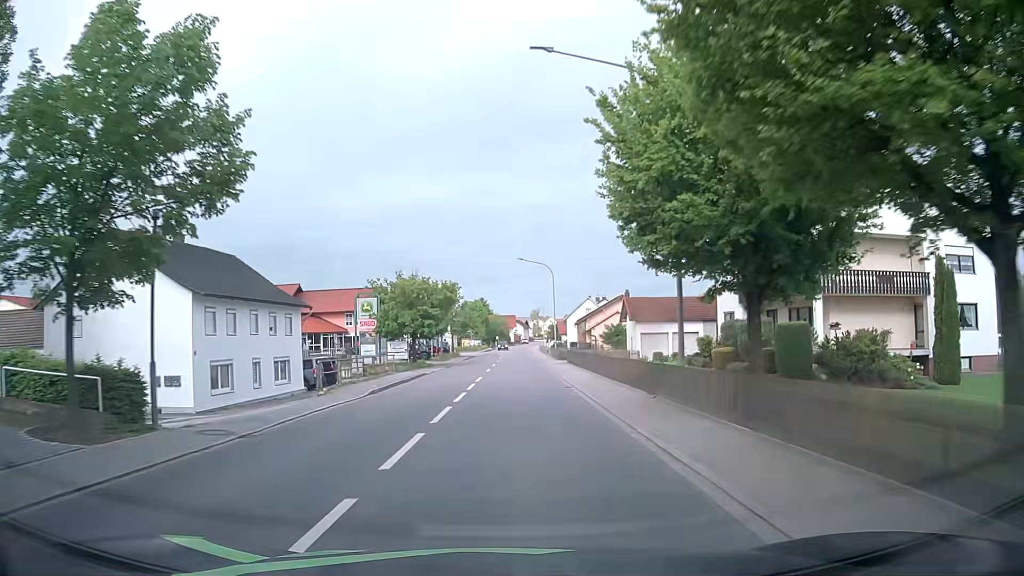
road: primary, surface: asphalt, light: Day
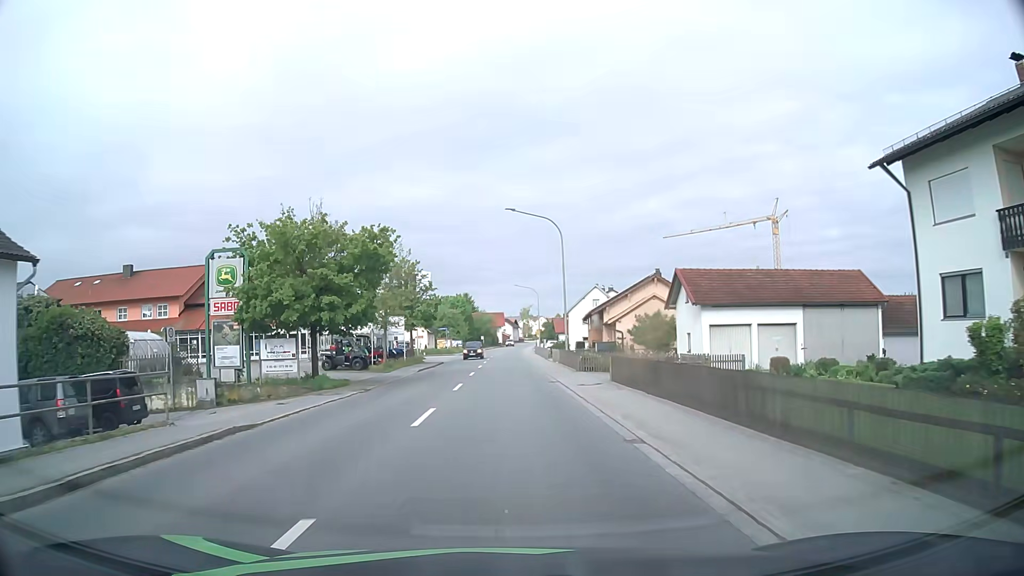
(+0.5, +23.5) m; +1°
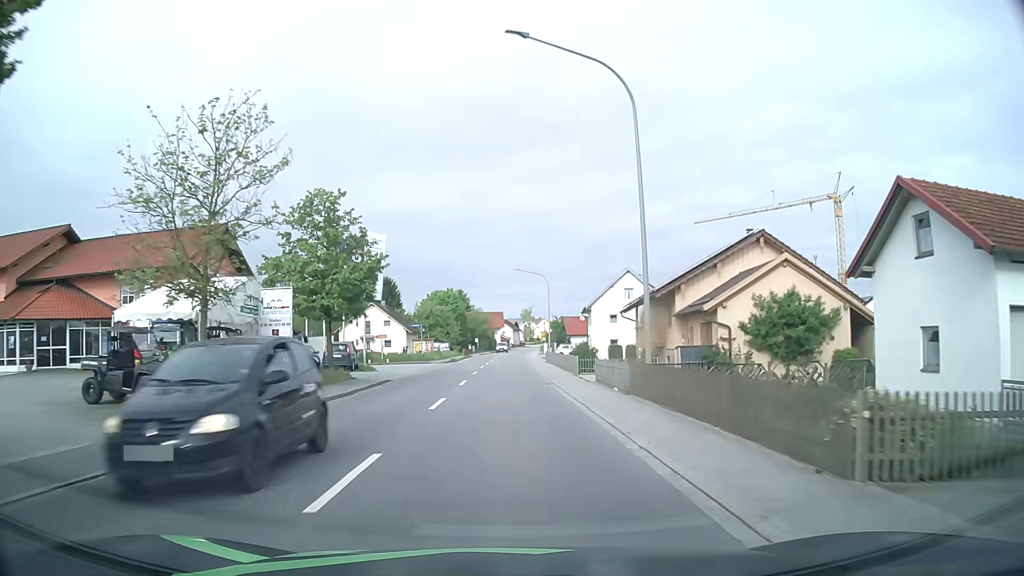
(+0.2, +23.8) m; 0°
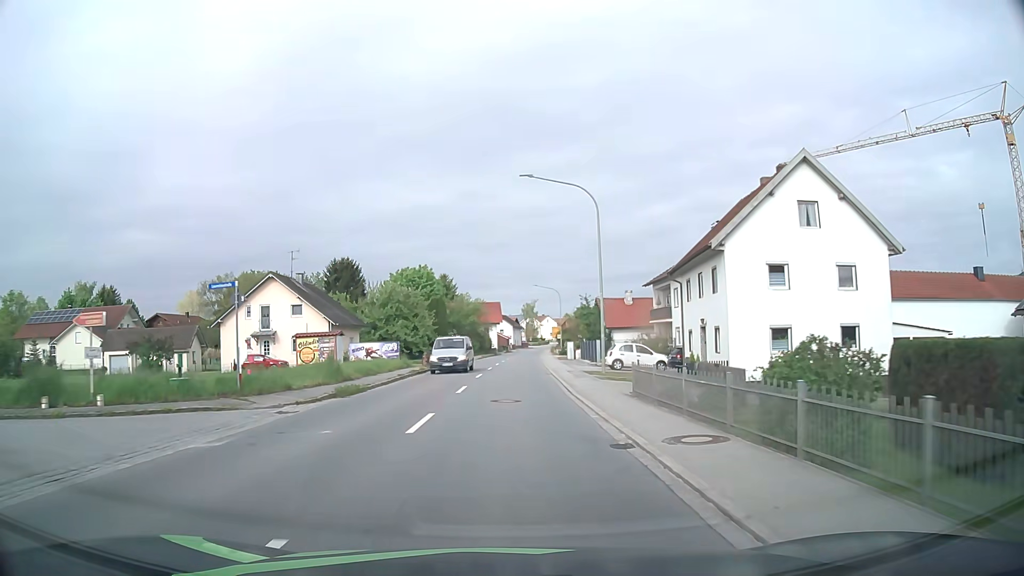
(0.0, +40.1) m; 0°
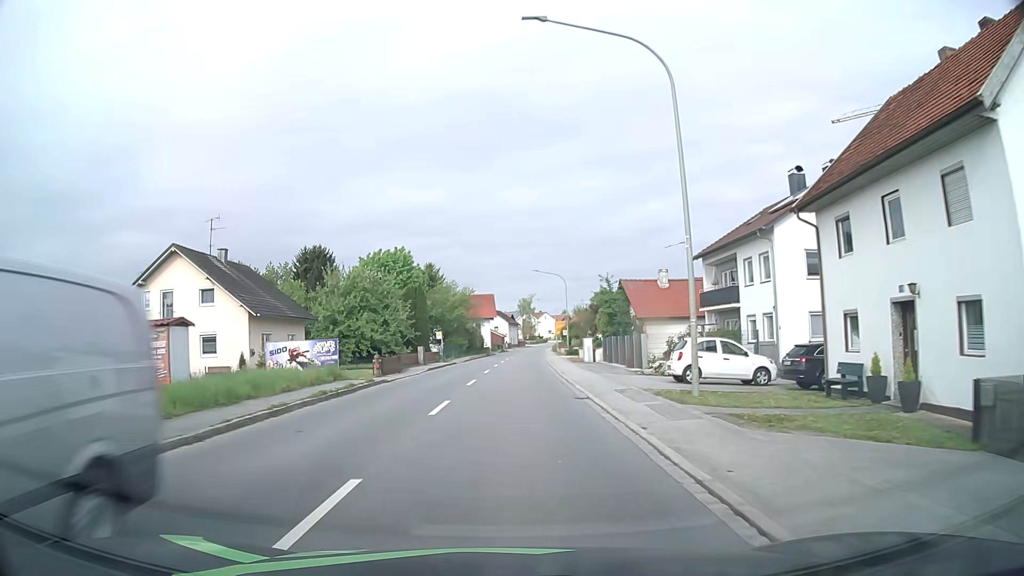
(+0.1, +16.0) m; +1°
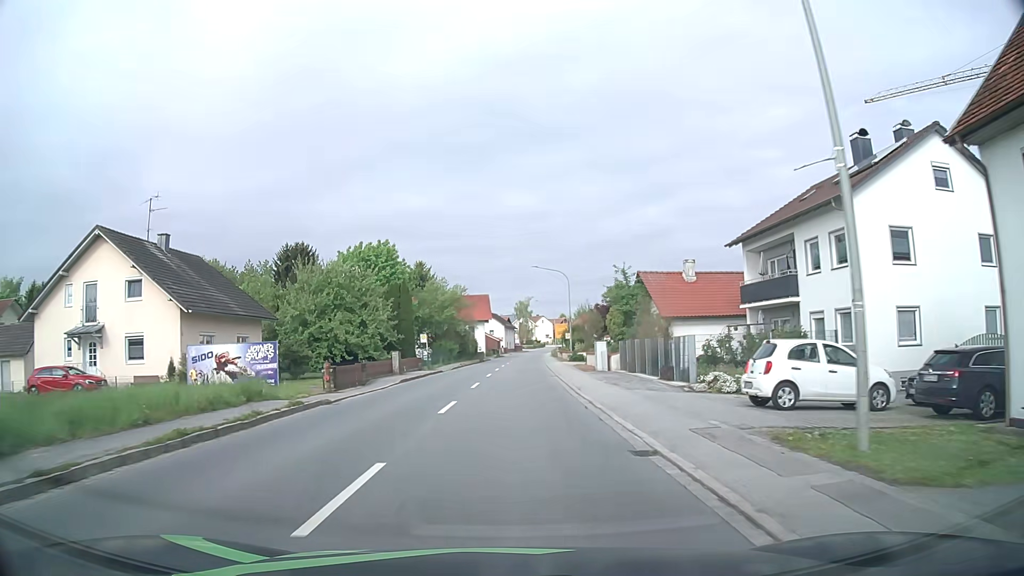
(0.0, +7.9) m; 0°
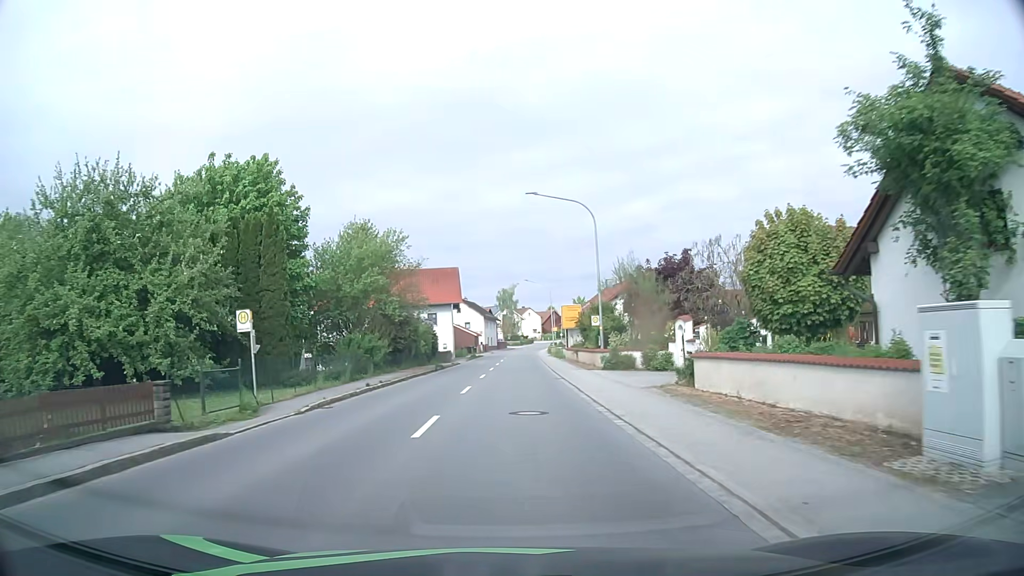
(+0.4, +31.0) m; +2°
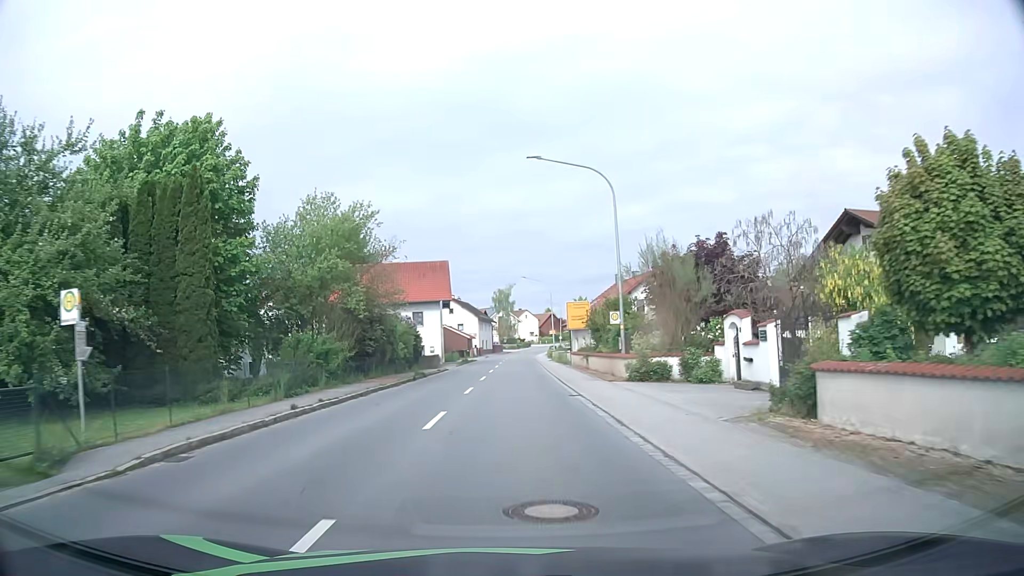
(0.0, +7.6) m; 0°
(0, +10) (0, +20) (0, +30) (+1, +40) (+1, +50) (+1, +60) (+2, +70) (+2, +80) (+2, +90) (+3, +100) m
